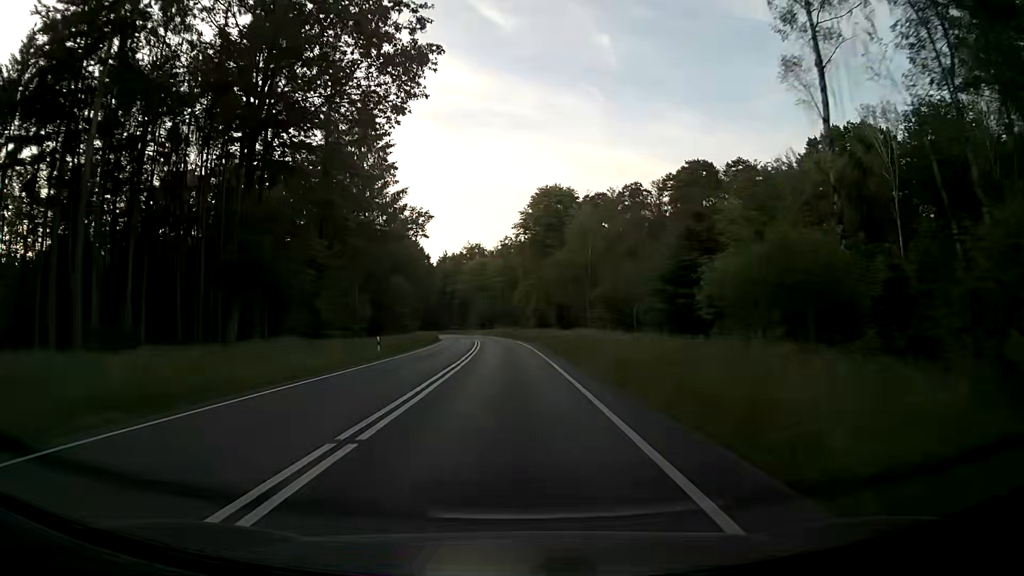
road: primary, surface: asphalt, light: Day
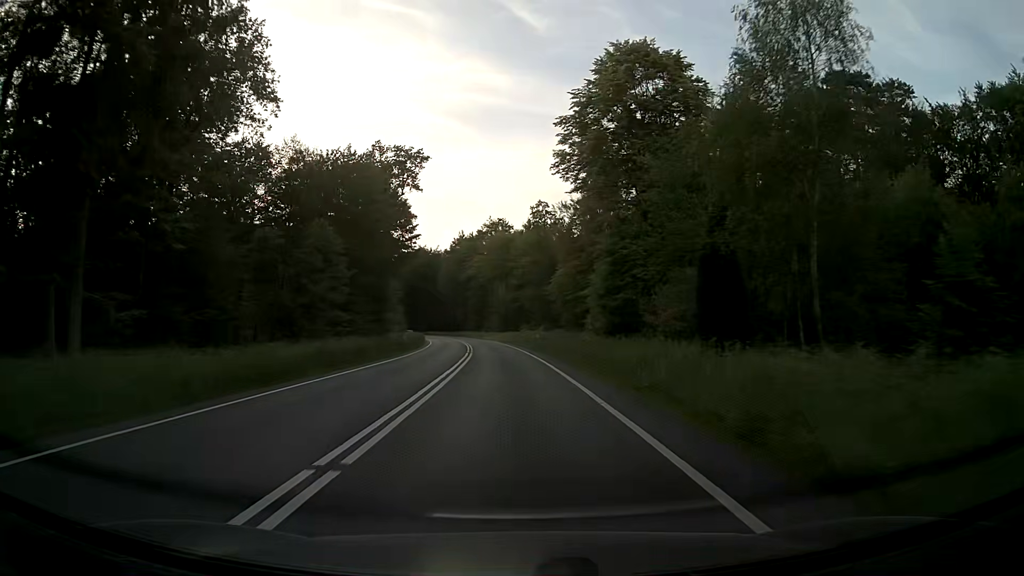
(-1.3, +45.0) m; -3°
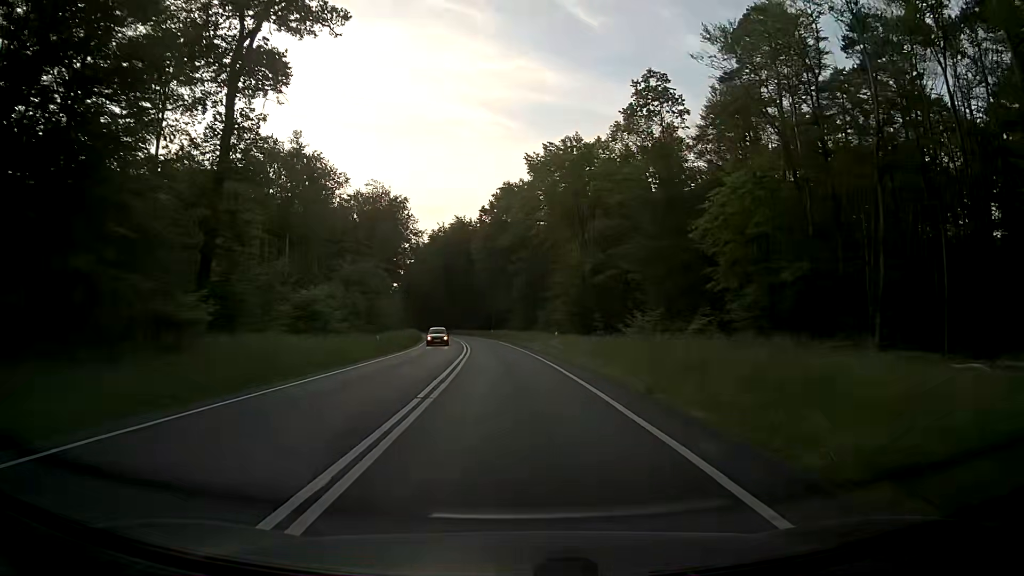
(-2.4, +56.3) m; -5°
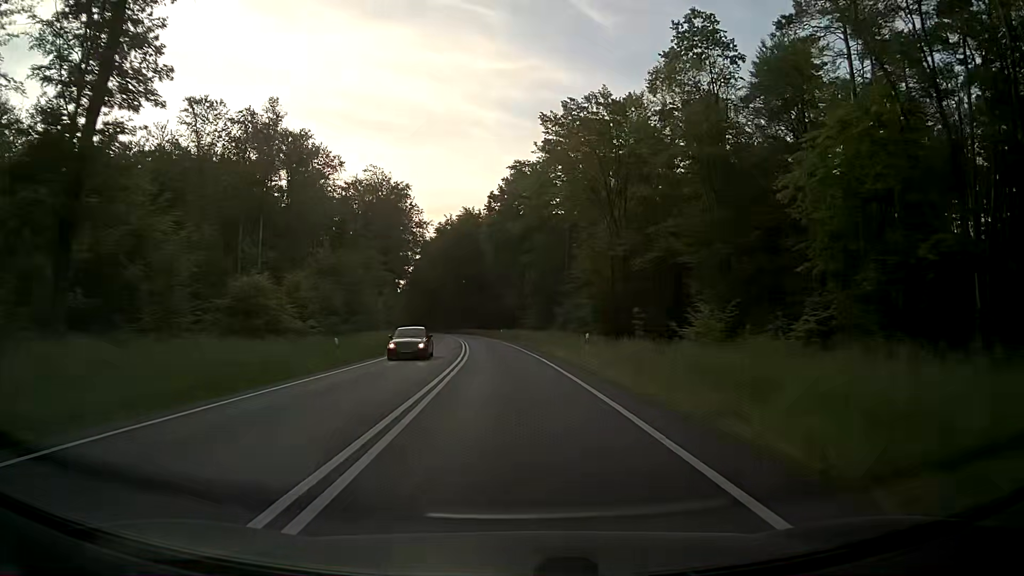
(-0.1, +11.3) m; -1°
(0, +10) (0, +20) (-1, +30) (-1, +40) (-2, +50) (-3, +60) (-4, +70) (-5, +80) (-6, +90) (-8, +100) m
